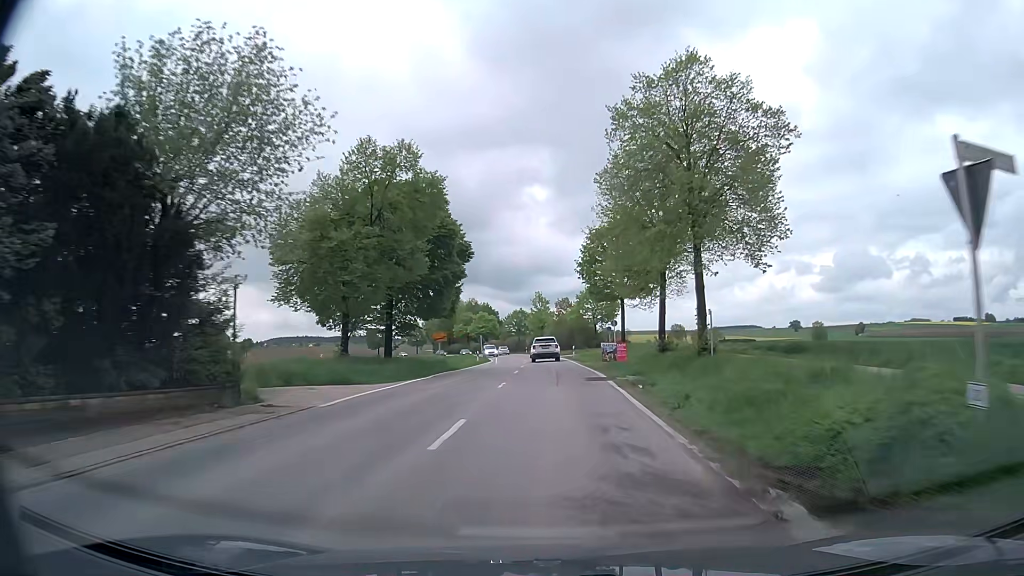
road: secondary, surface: asphalt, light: Day
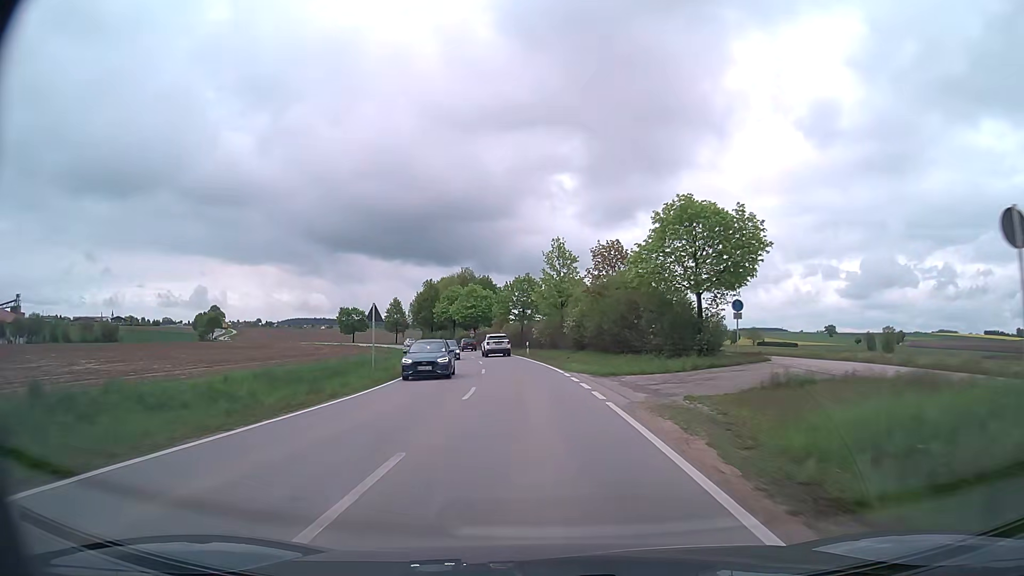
(-0.2, +54.5) m; -2°
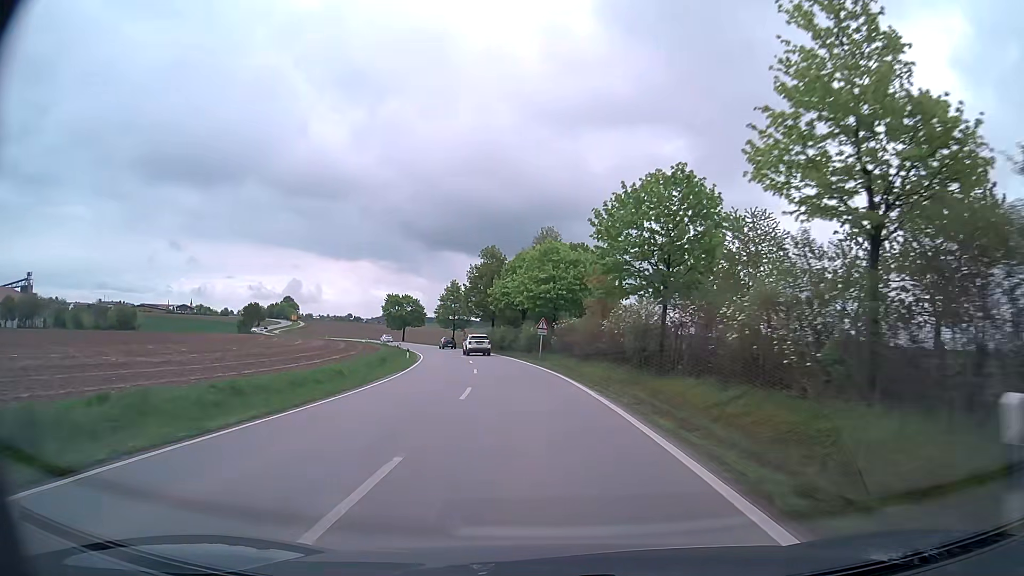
(-2.9, +48.3) m; -8°
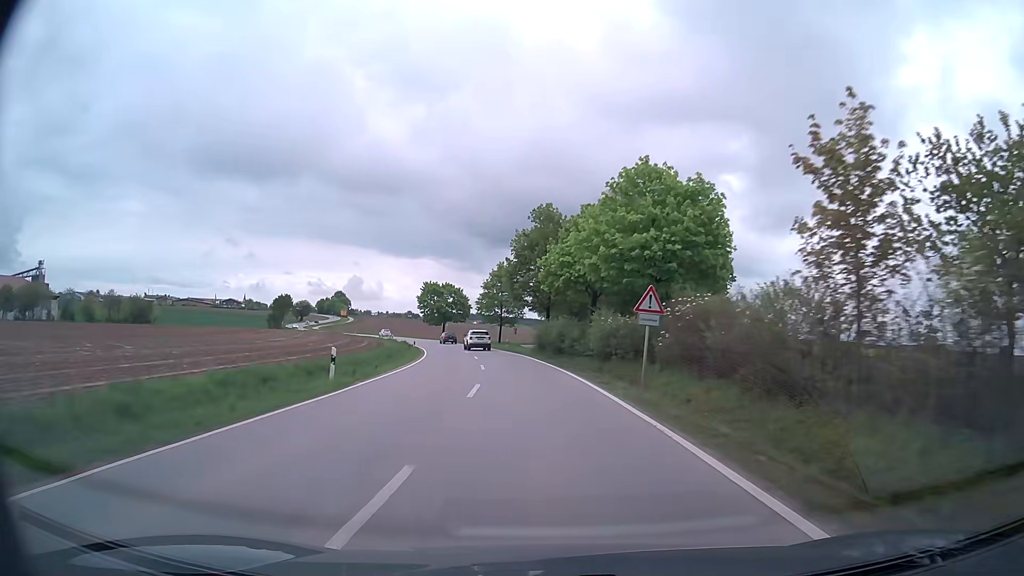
(-1.2, +25.3) m; -5°
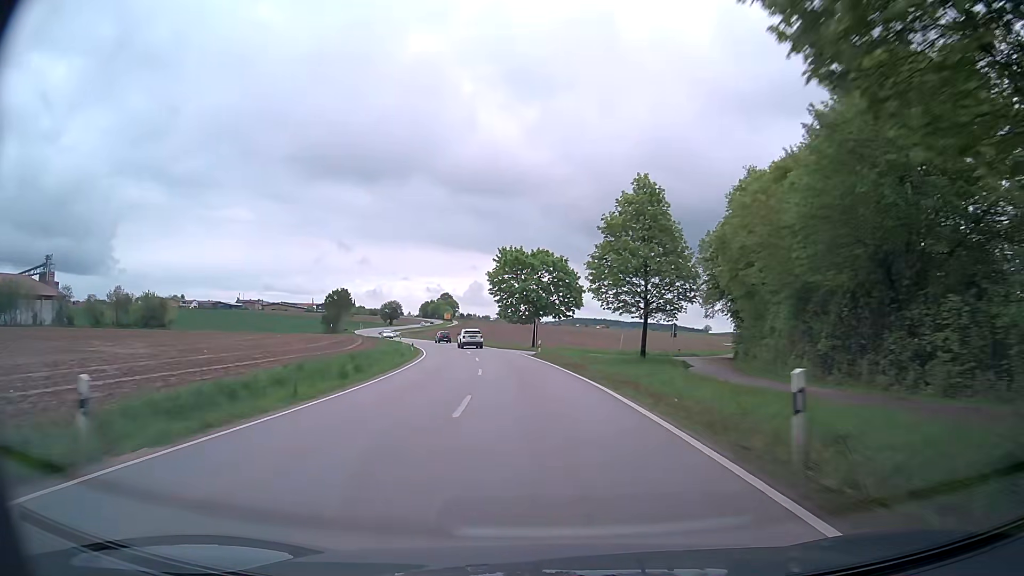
(-4.5, +52.0) m; -10°
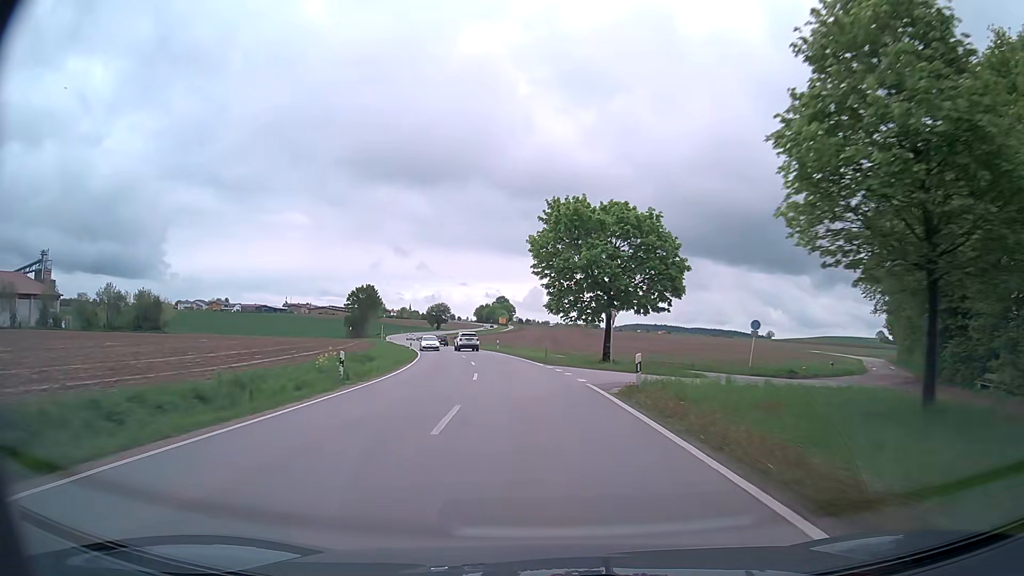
(-1.3, +26.5) m; -5°
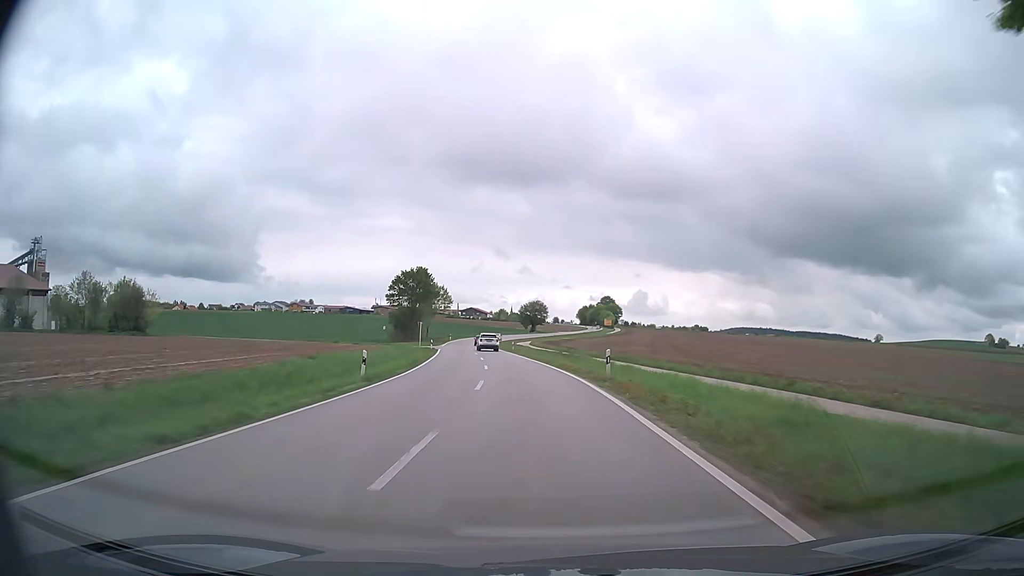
(-2.9, +39.9) m; -9°
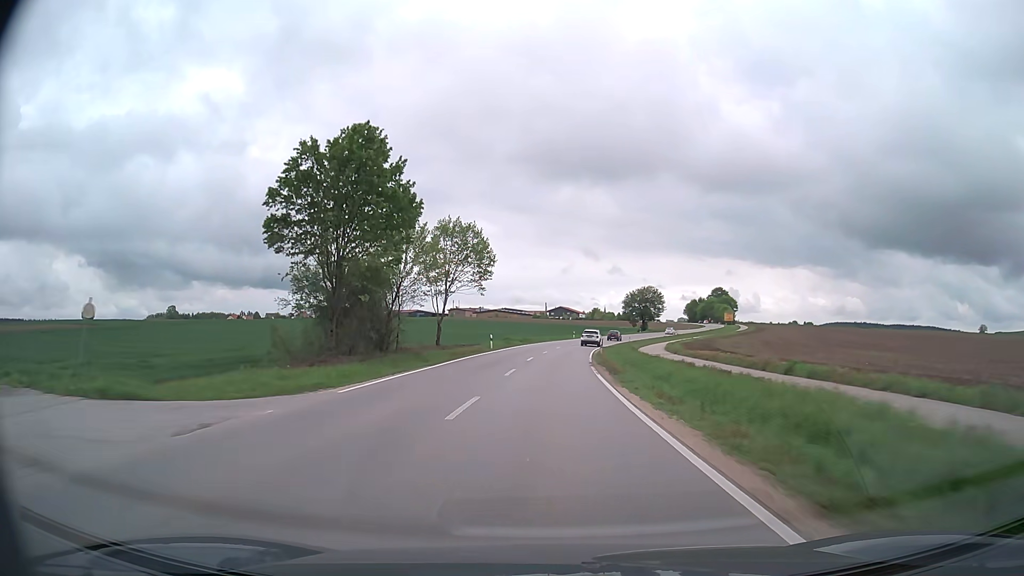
(-6.0, +67.4) m; -8°
(0, +10) (0, +20) (0, +30) (+1, +40) (+2, +50) (+3, +60) (+4, +70) (+5, +80) (+7, +90) (+10, +99) m
